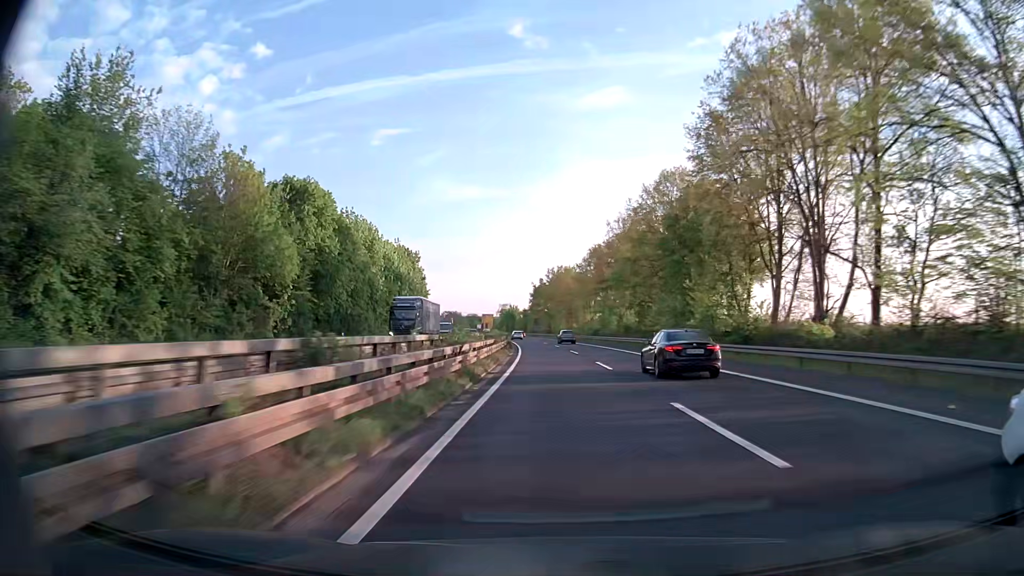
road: trunk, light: Day
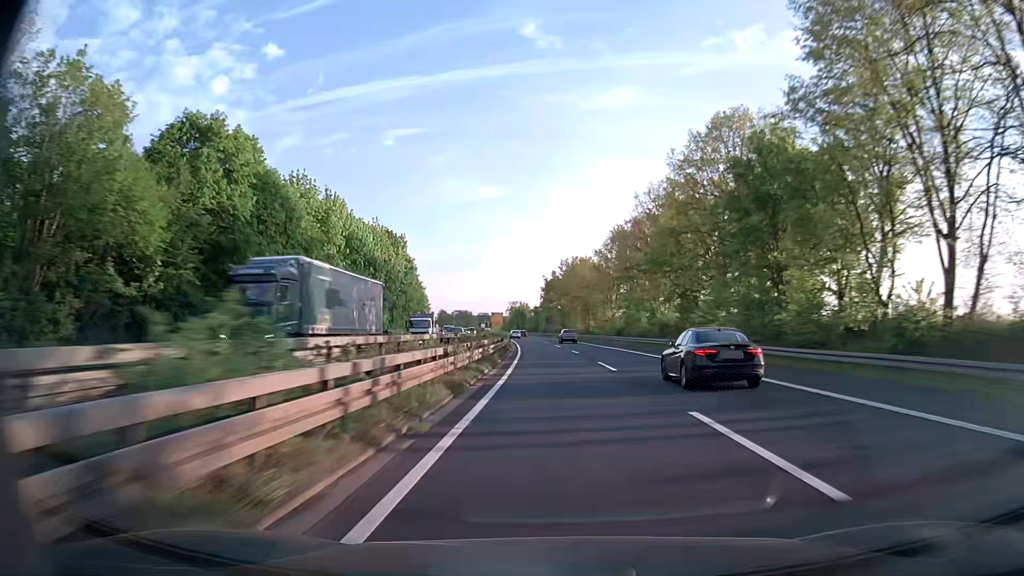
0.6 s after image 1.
(-0.2, +19.2) m; -1°
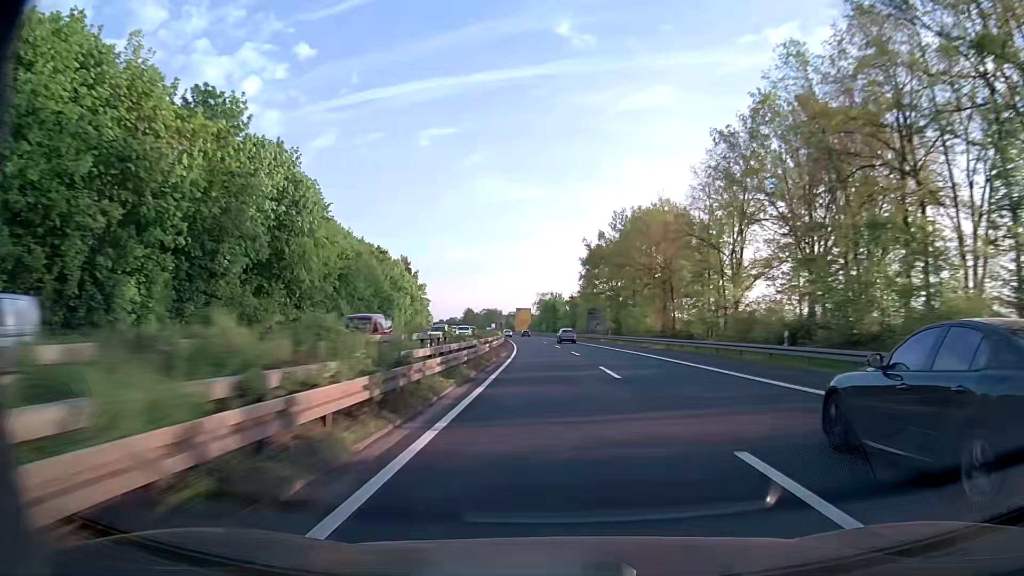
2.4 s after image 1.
(-1.9, +57.8) m; -3°
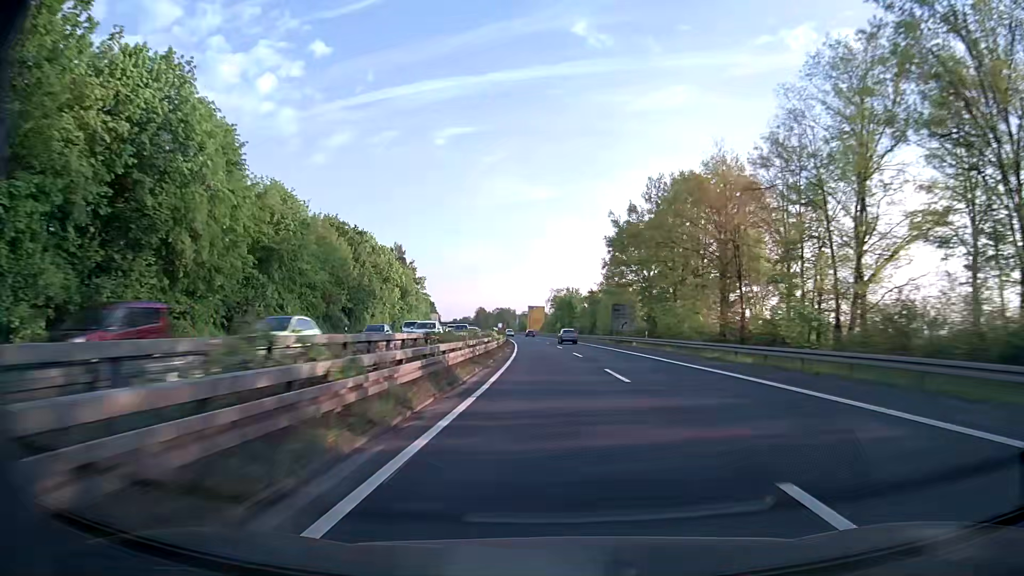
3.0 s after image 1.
(-0.2, +19.2) m; -1°
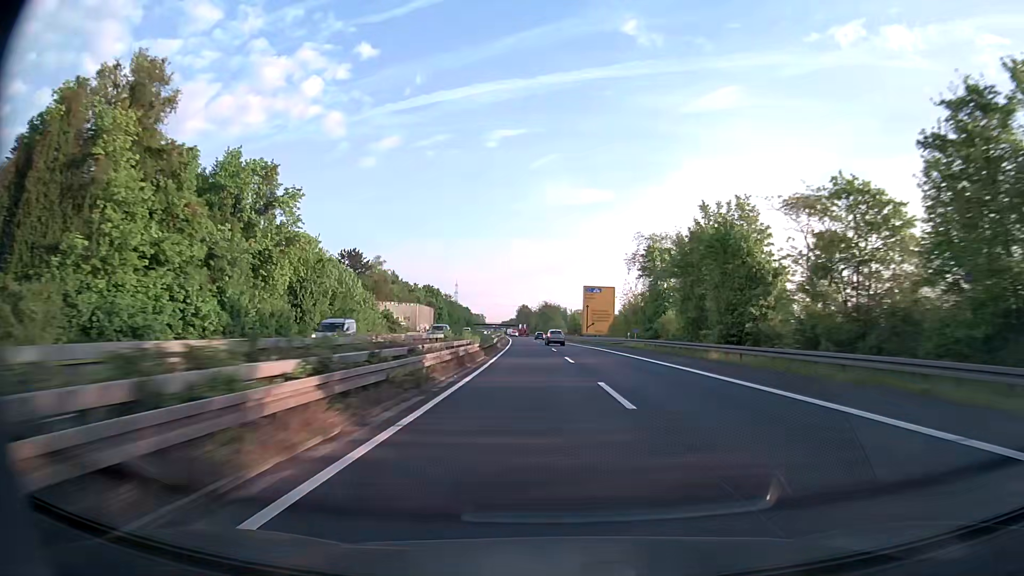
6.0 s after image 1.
(-4.3, +95.5) m; -5°
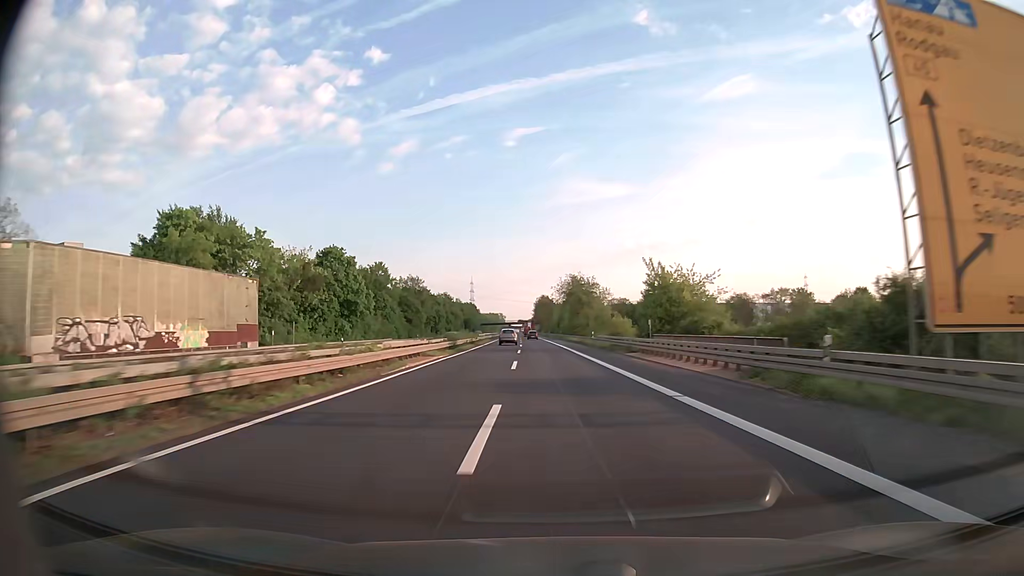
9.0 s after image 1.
(-1.7, +95.0) m; -2°
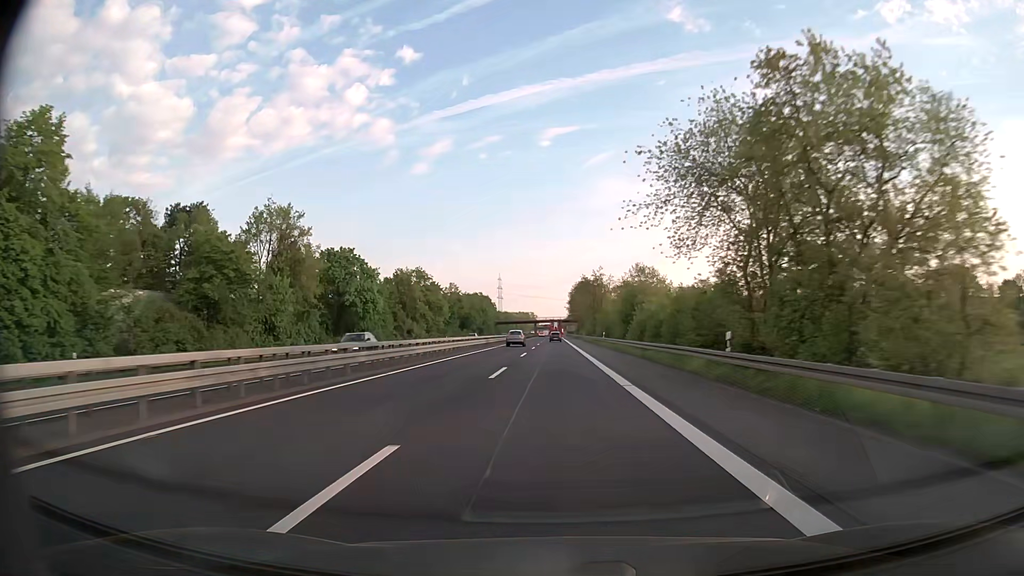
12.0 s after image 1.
(-3.0, +94.7) m; -3°
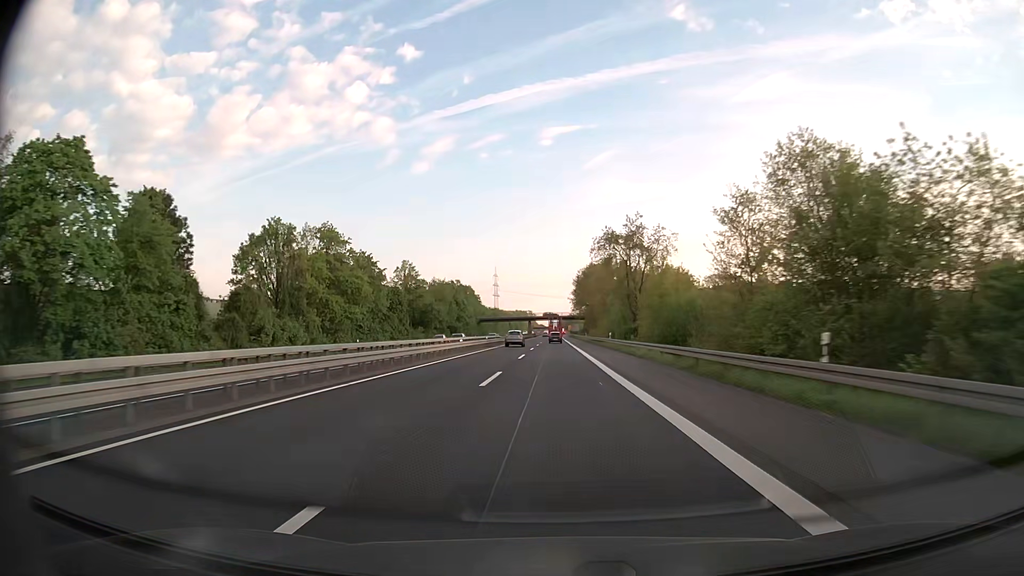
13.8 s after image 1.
(-0.1, +56.7) m; 0°
(0, +10) (0, +20) (0, +30) (0, +40) (0, +50) (0, +60) (0, +70) (0, +80) (0, +90) (0, +100) m
